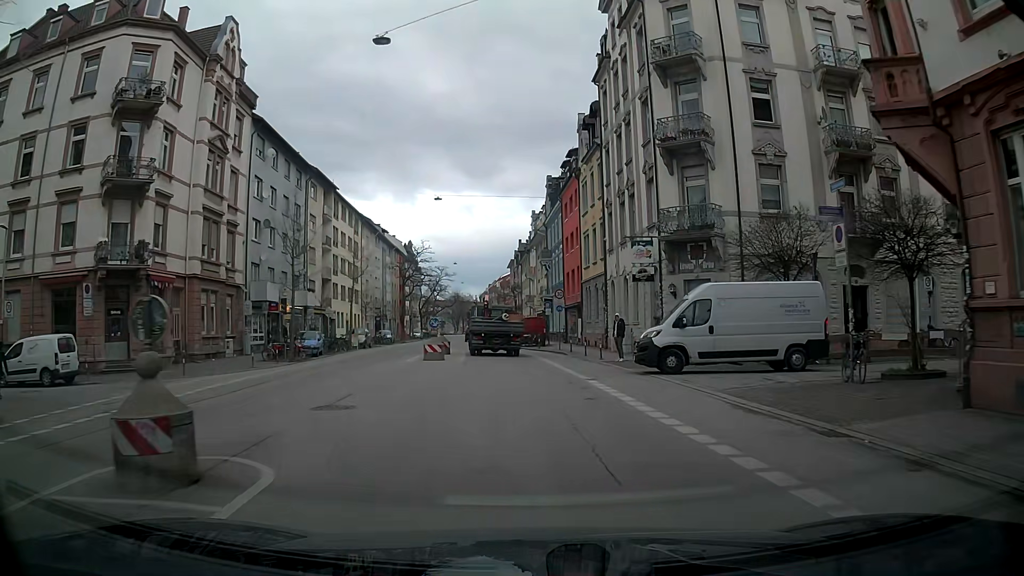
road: secondary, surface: asphalt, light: Day
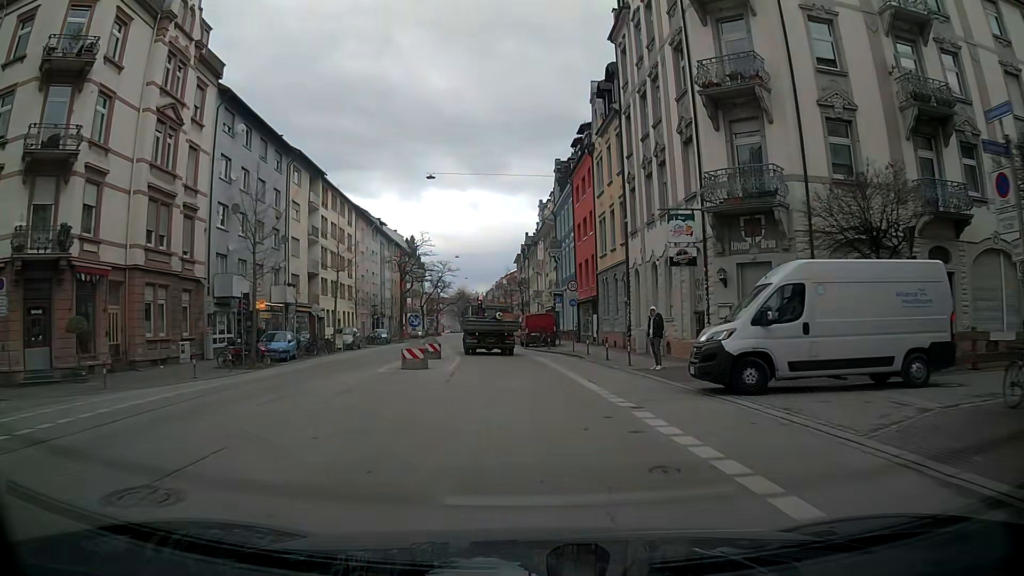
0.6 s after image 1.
(0.0, +6.0) m; 0°
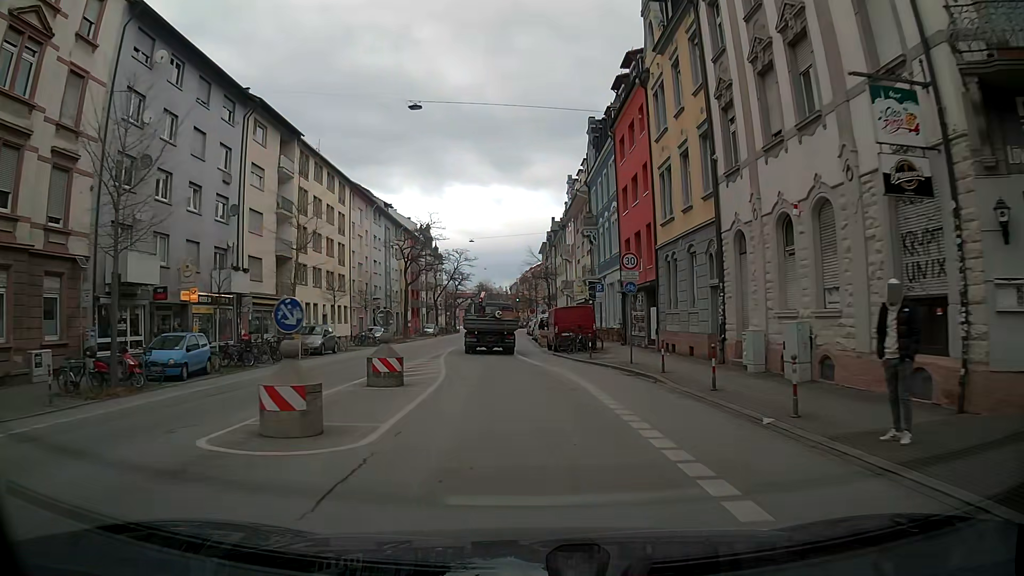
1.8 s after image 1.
(0.0, +12.4) m; -1°
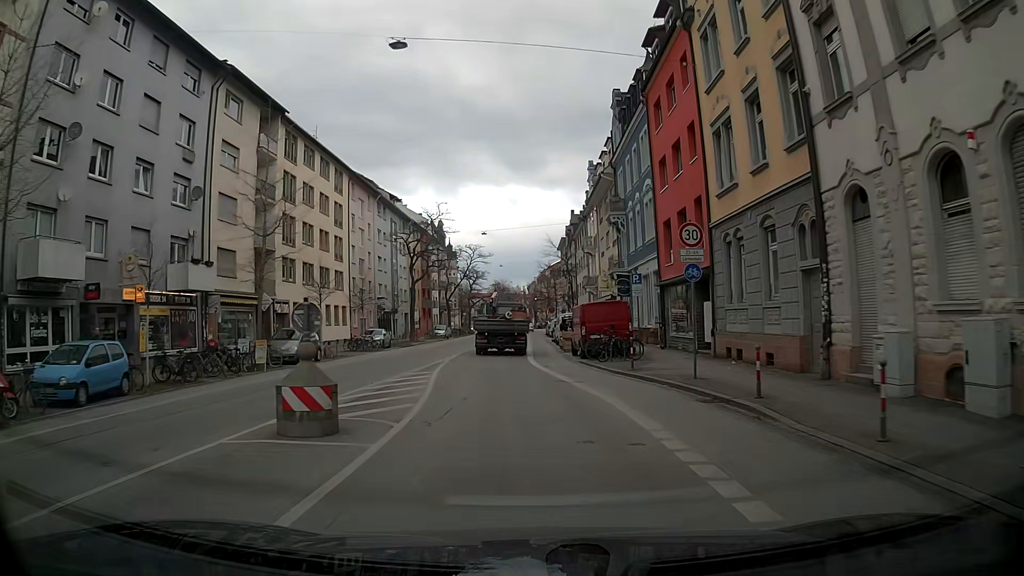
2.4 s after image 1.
(-0.1, +6.3) m; -2°
